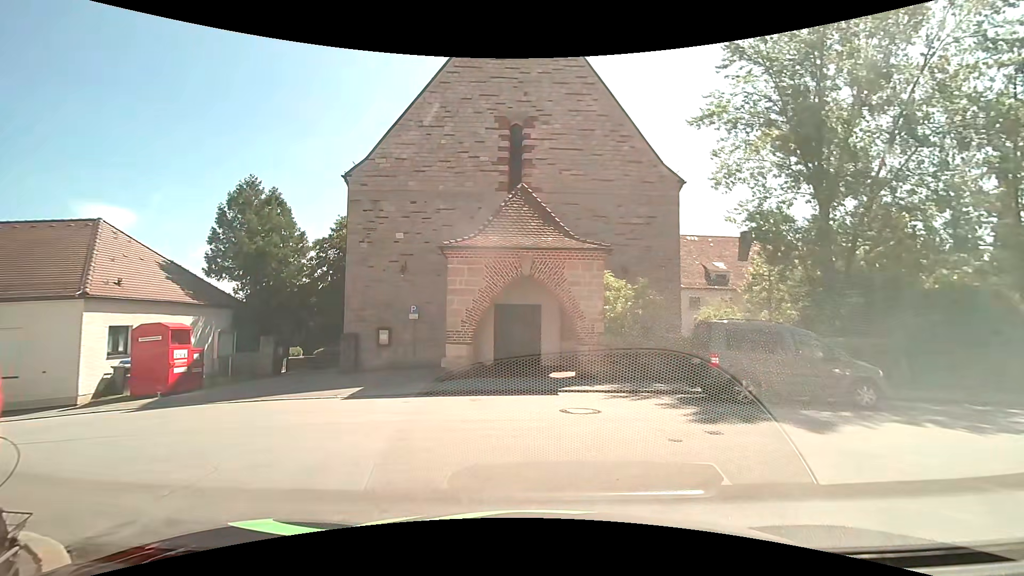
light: Day
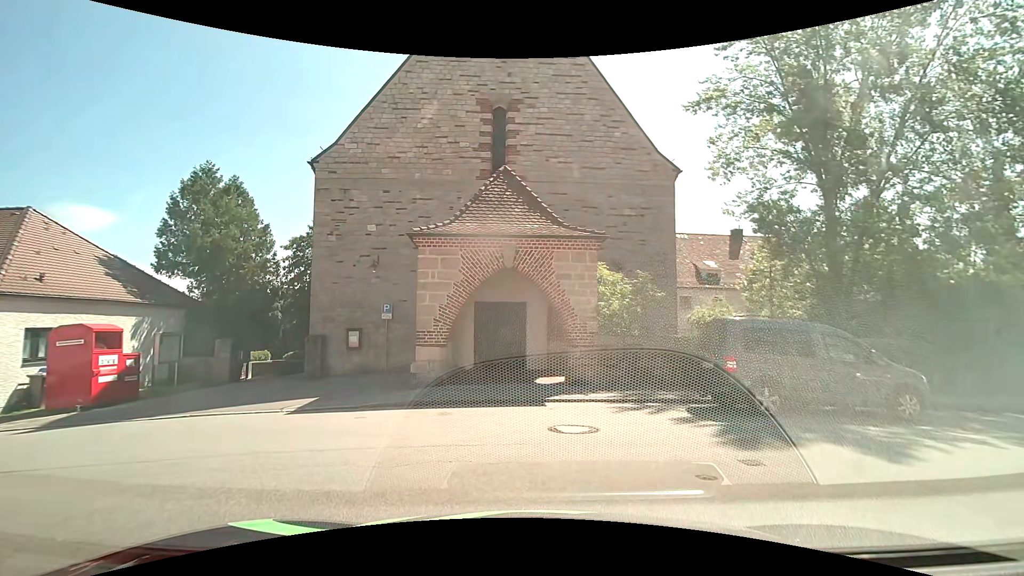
(0.0, +1.8) m; -1°
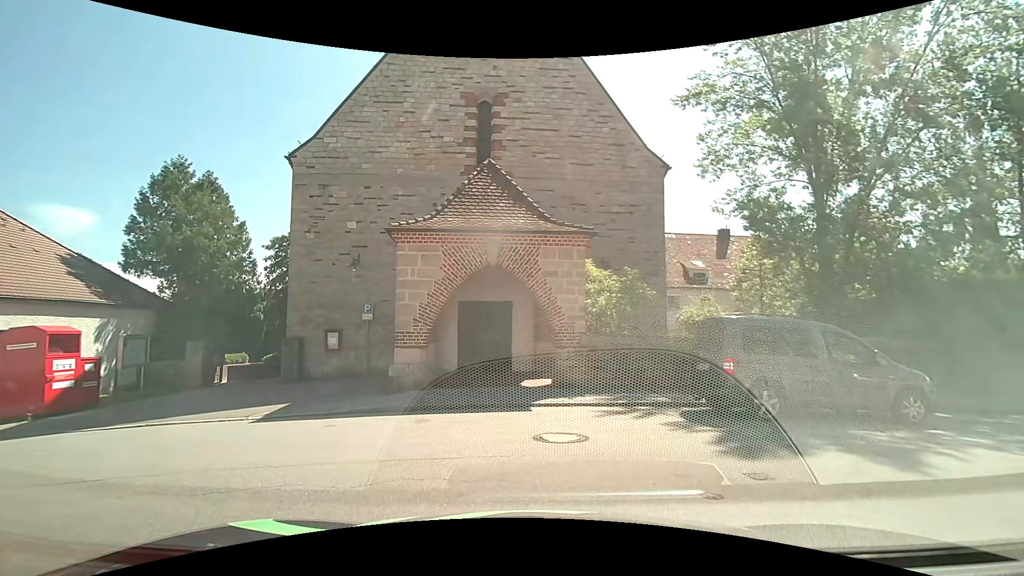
(0.0, +0.6) m; 0°
